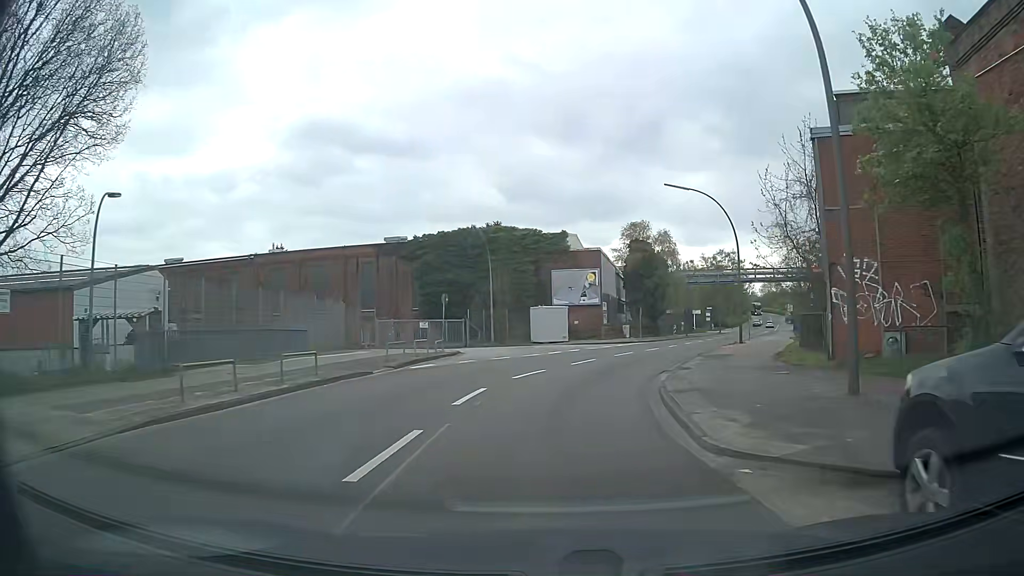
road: residential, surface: asphalt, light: Day
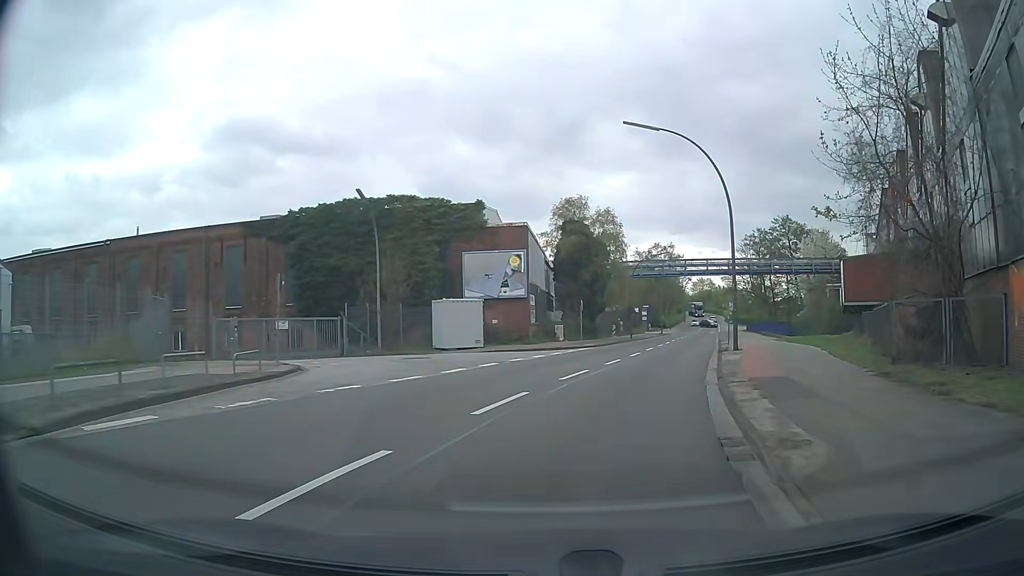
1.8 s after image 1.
(+0.8, +13.4) m; +8°
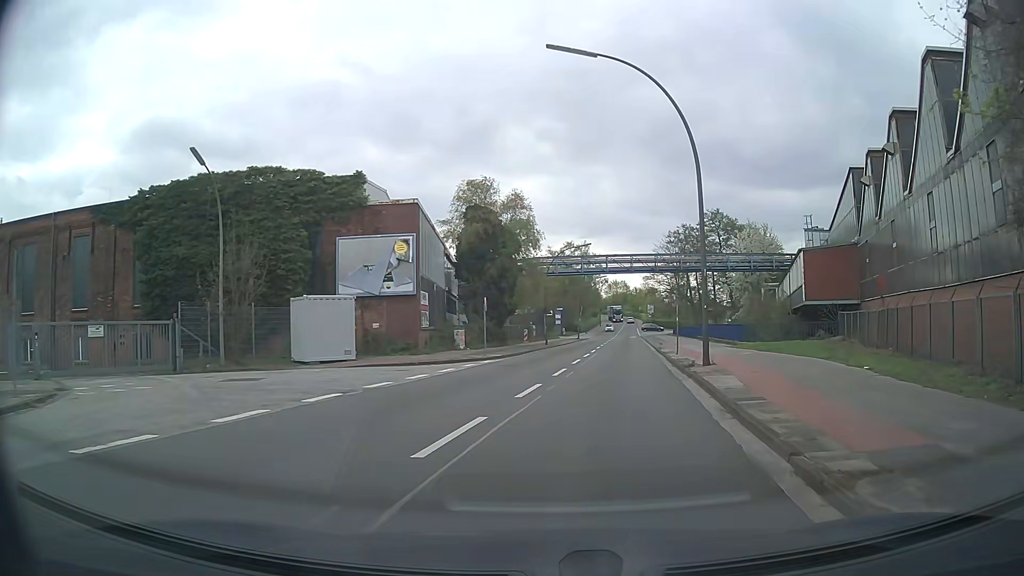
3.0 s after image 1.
(+0.5, +8.9) m; +7°
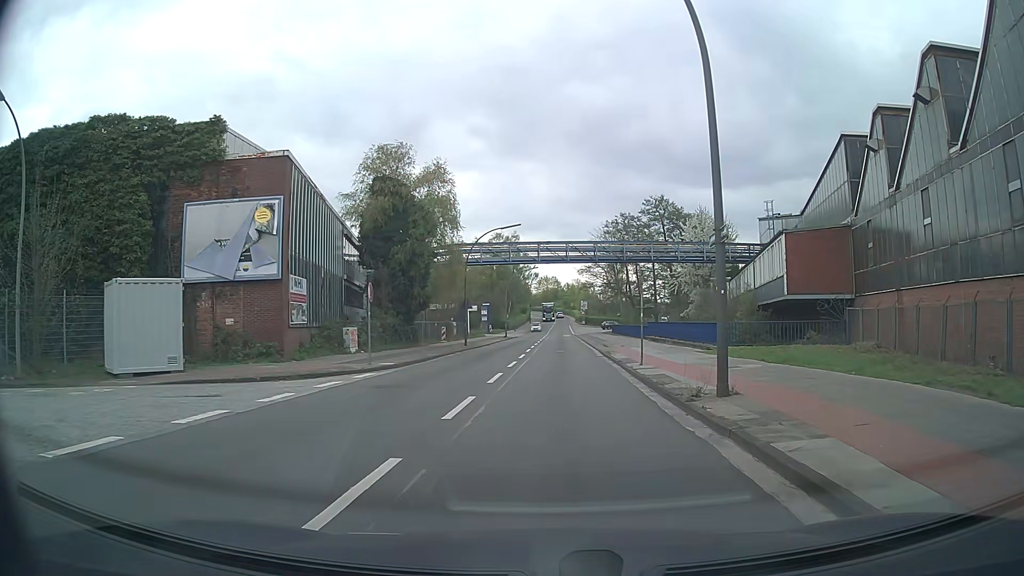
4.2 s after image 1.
(+0.5, +8.8) m; +5°
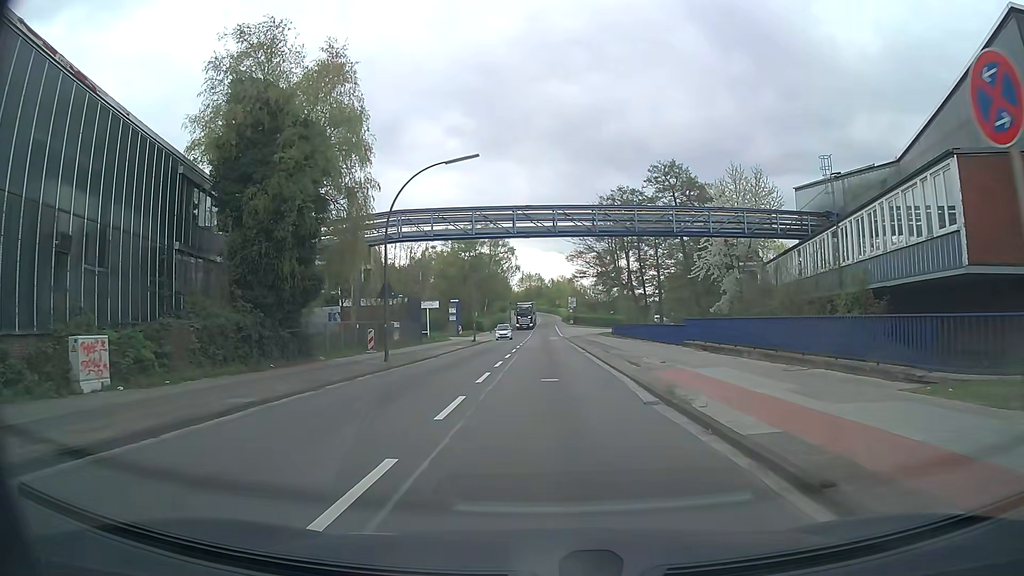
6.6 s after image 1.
(+0.8, +18.0) m; +2°
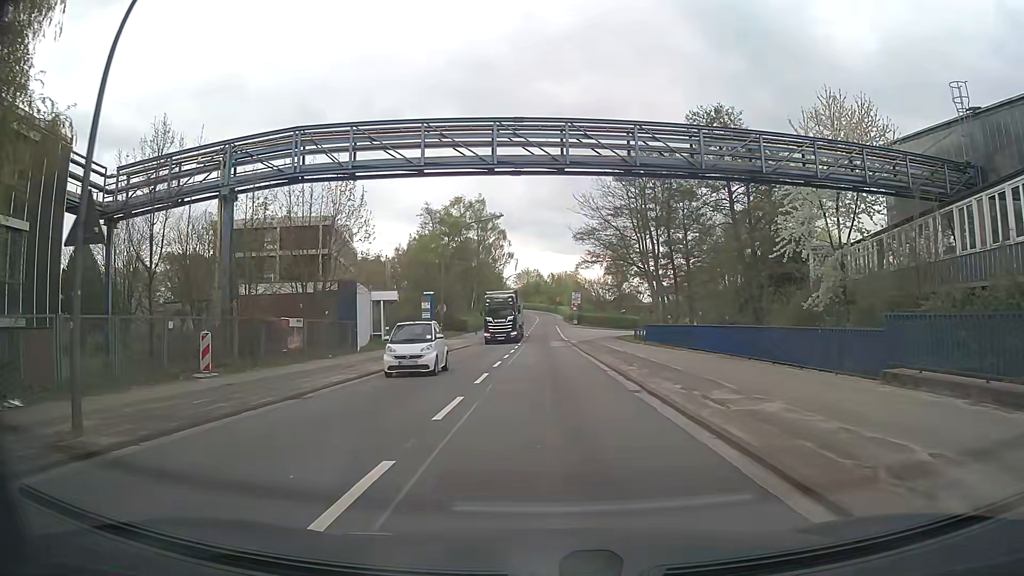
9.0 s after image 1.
(0.0, +18.1) m; +1°
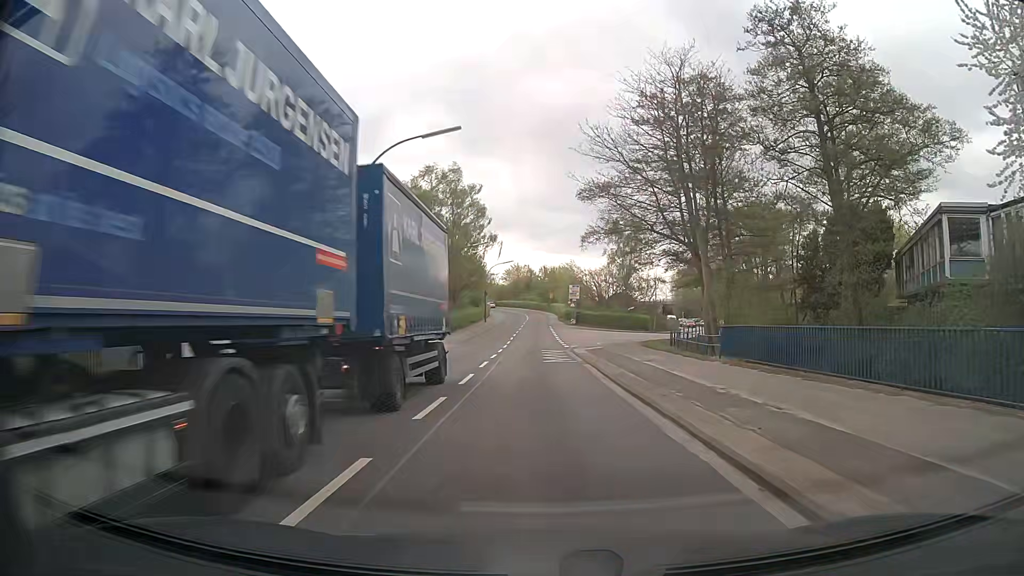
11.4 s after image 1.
(+0.1, +18.0) m; +1°
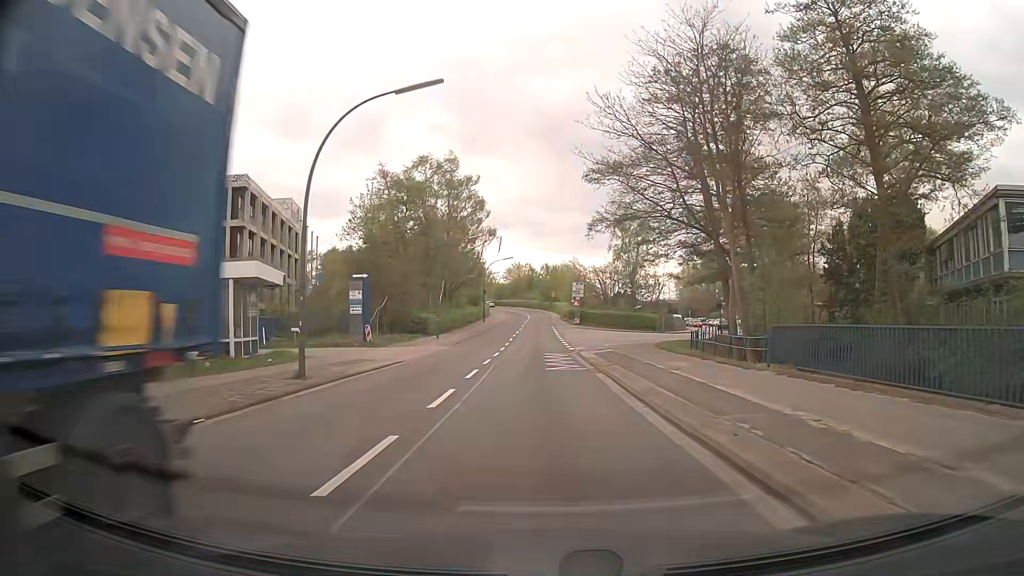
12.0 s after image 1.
(-0.1, +4.5) m; -1°
(0, +10) (0, +20) (0, +30) (0, +40) (0, +50) (0, +60) (+1, +70) (+1, +80) (+1, +90) (+1, +100) m
